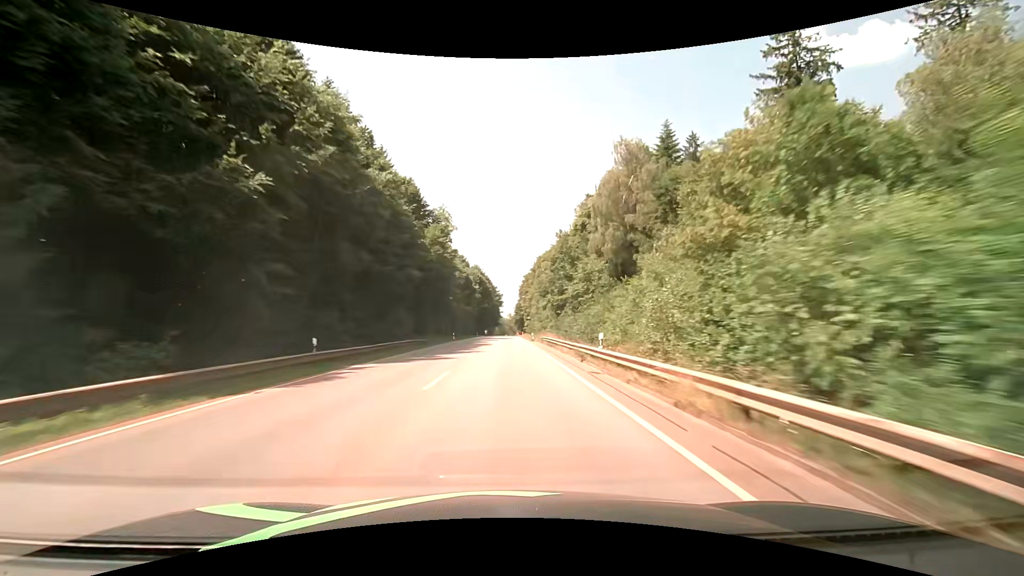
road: secondary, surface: asphalt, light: Day
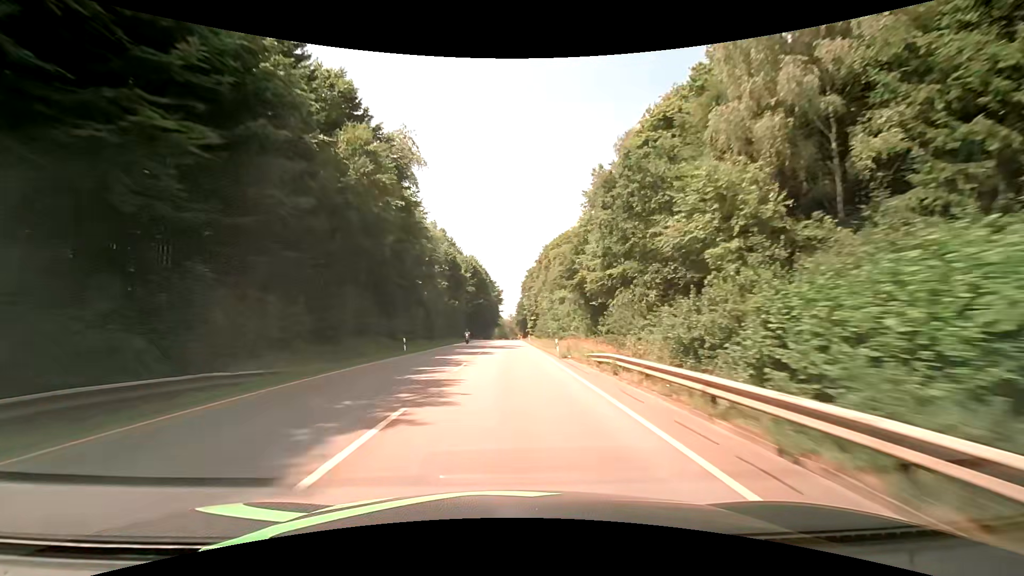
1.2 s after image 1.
(+0.4, +30.8) m; +1°
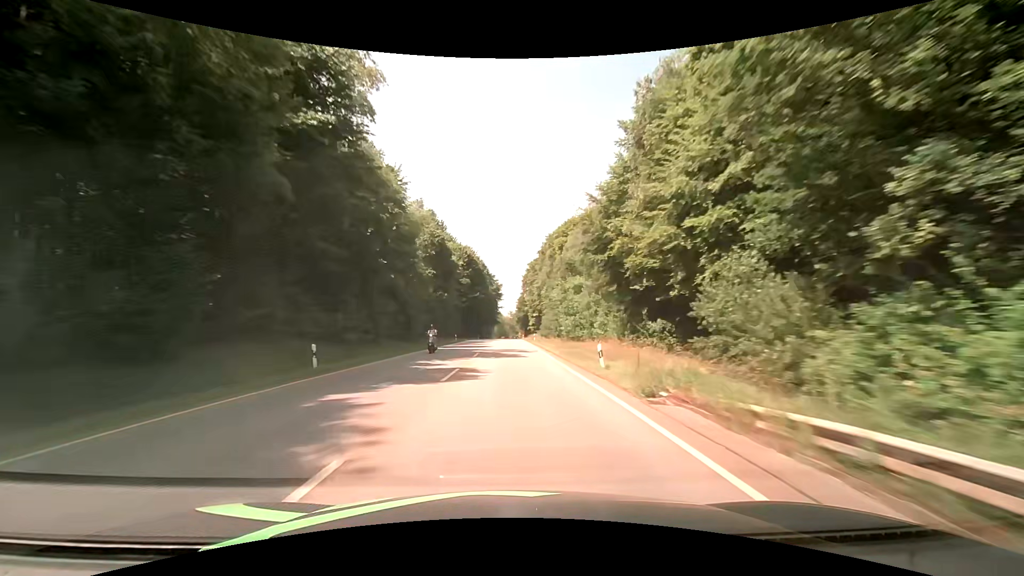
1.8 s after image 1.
(0.0, +15.5) m; 0°
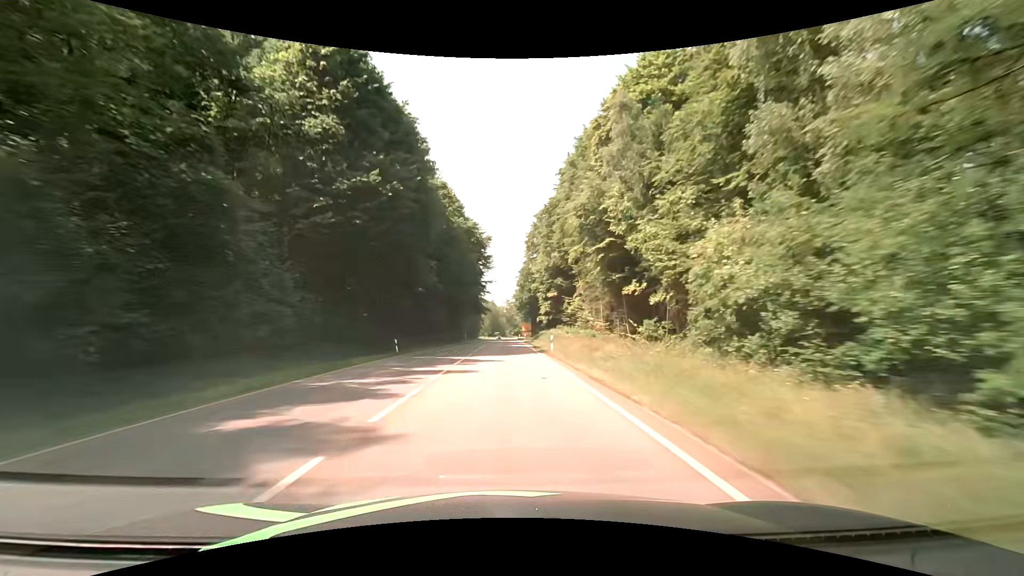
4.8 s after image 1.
(+1.1, +78.2) m; +1°
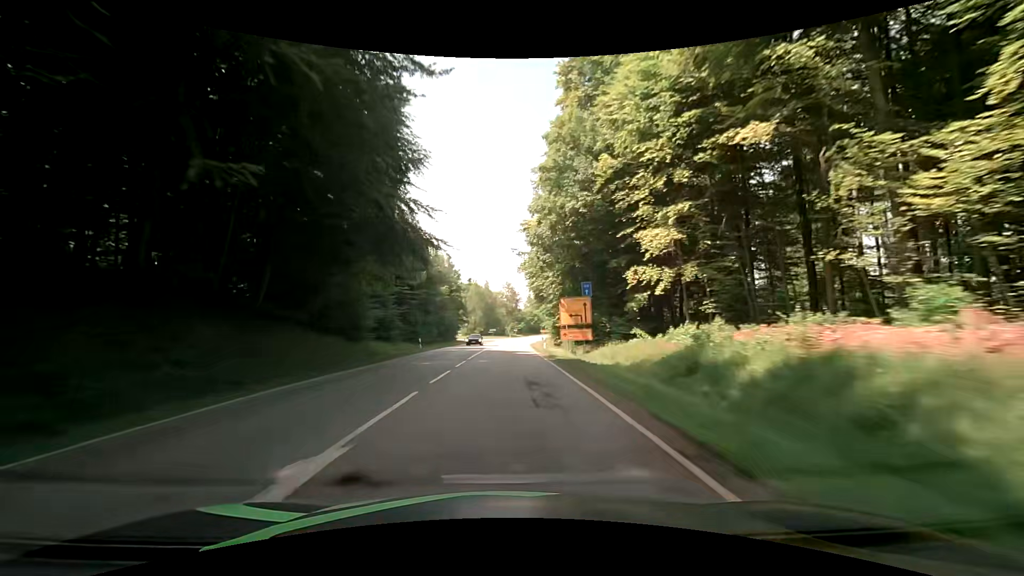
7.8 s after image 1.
(+0.3, +79.0) m; 0°
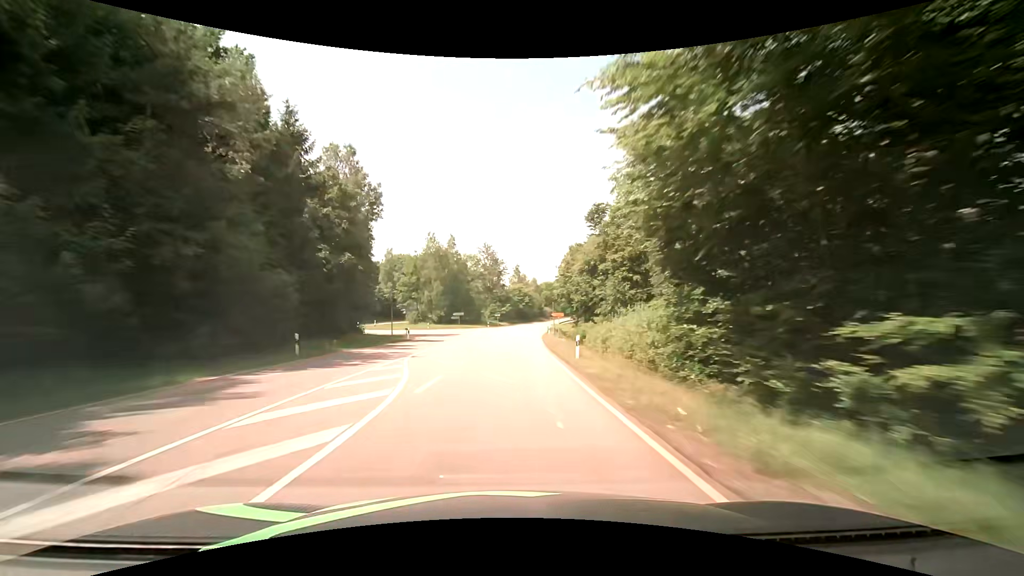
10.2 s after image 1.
(+0.9, +63.5) m; +2°
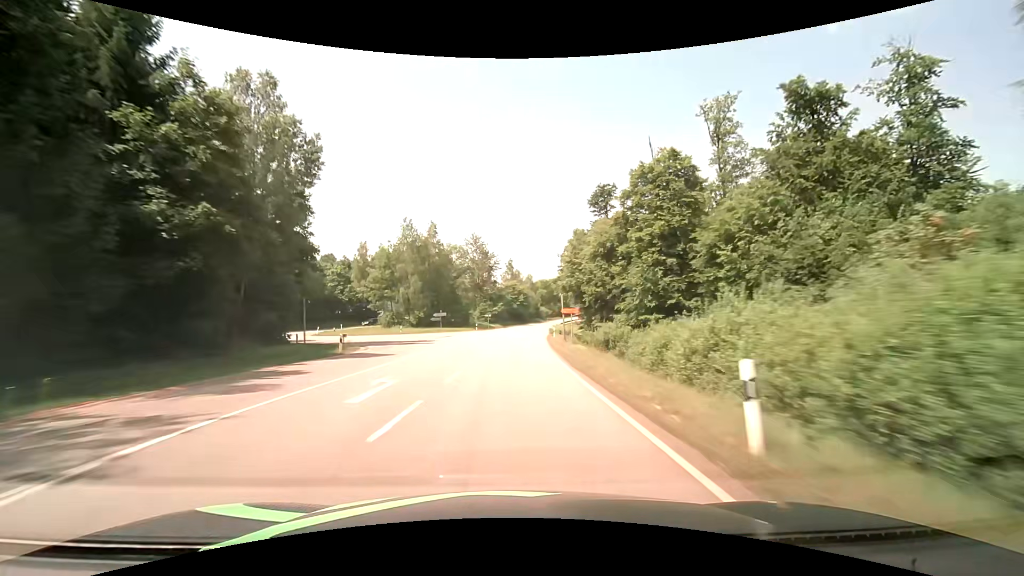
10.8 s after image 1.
(+0.1, +16.0) m; +1°
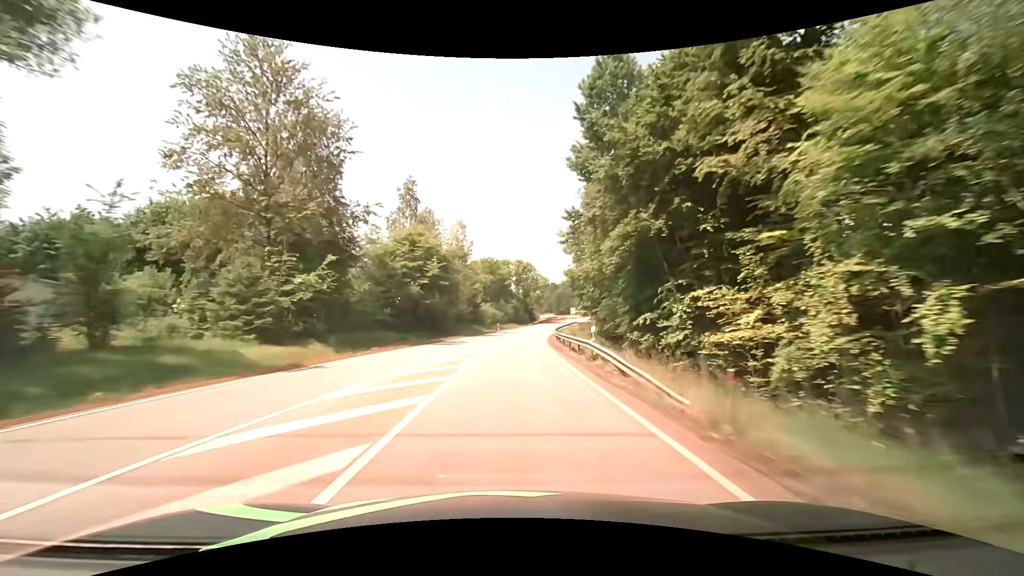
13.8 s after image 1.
(+4.6, +79.2) m; +7°
(0, +10) (0, +20) (+1, +30) (+2, +40) (+3, +50) (+4, +60) (+5, +70) (+7, +80) (+9, +89) (+11, +99) m
